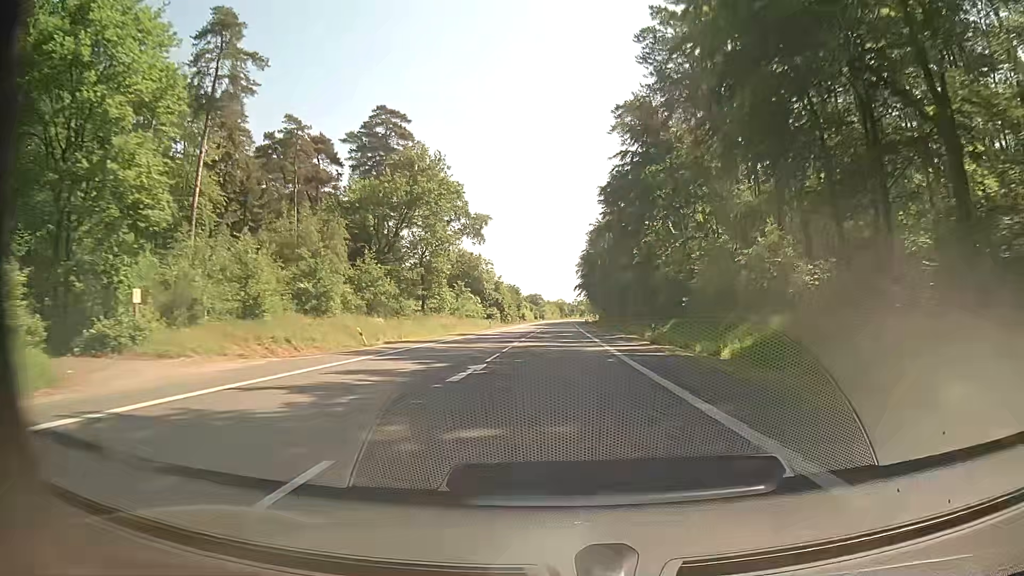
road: secondary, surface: asphalt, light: Day
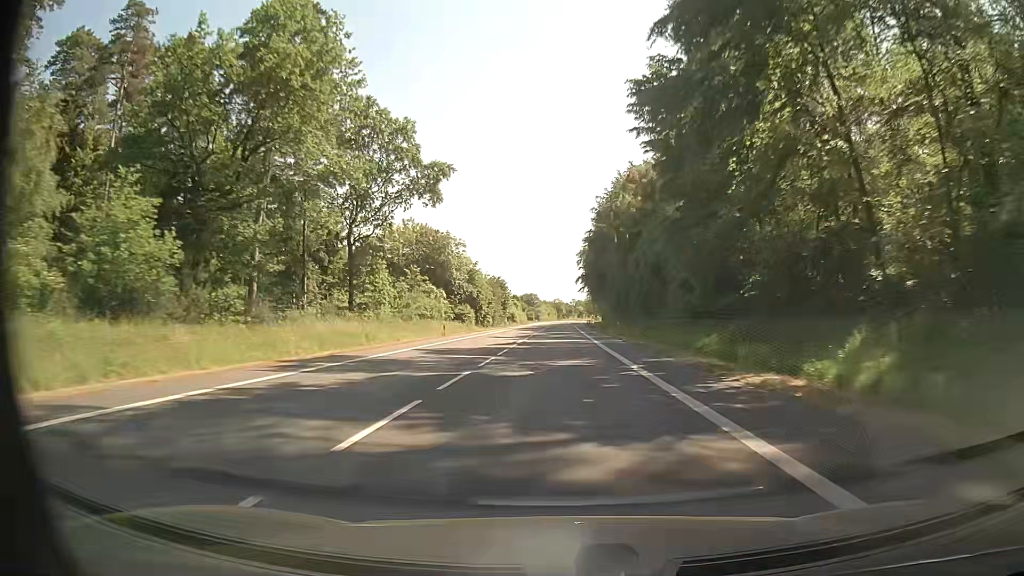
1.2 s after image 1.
(+0.2, +31.7) m; +1°
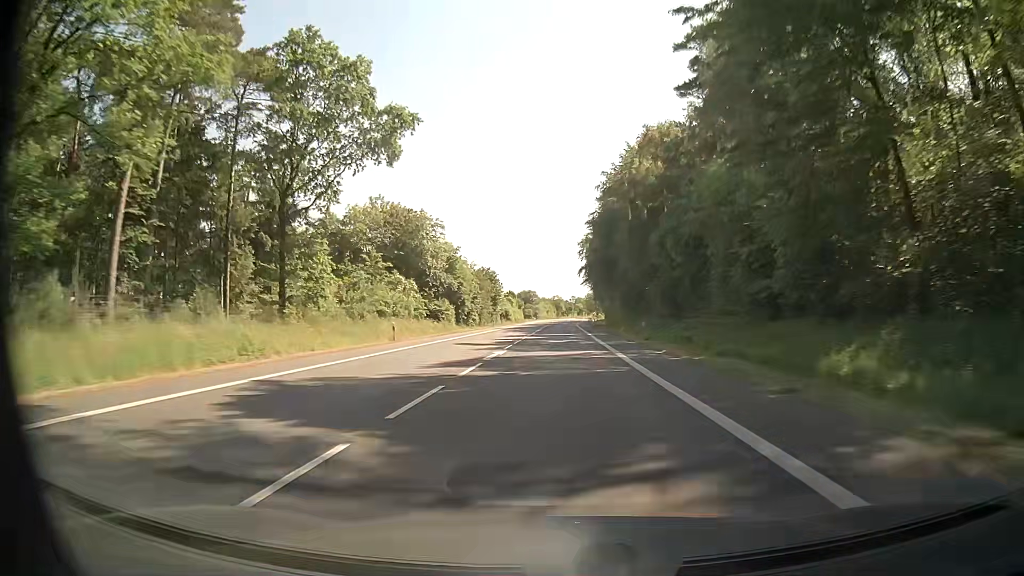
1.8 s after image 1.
(0.0, +15.8) m; 0°
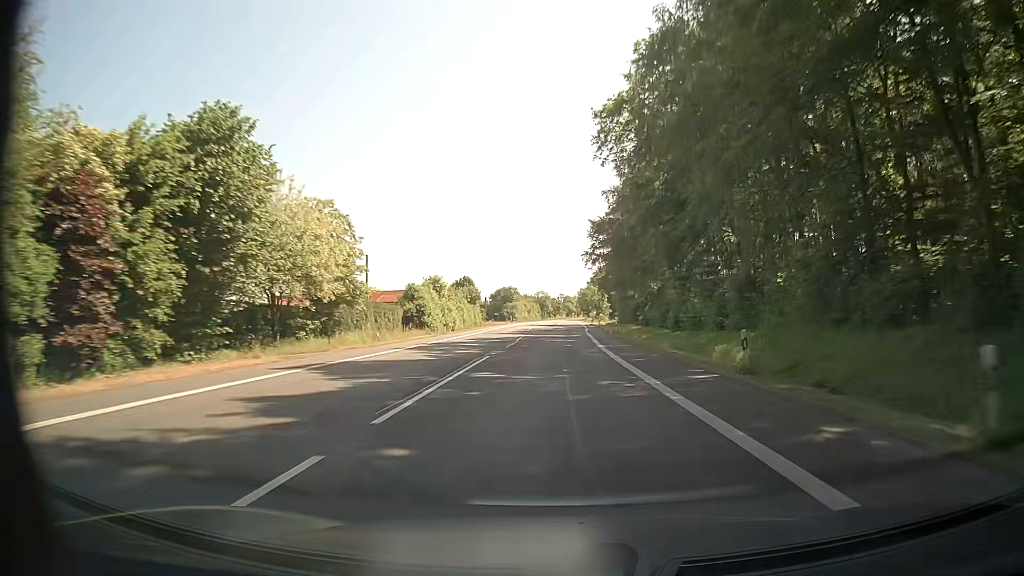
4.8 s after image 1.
(+0.9, +79.1) m; +1°
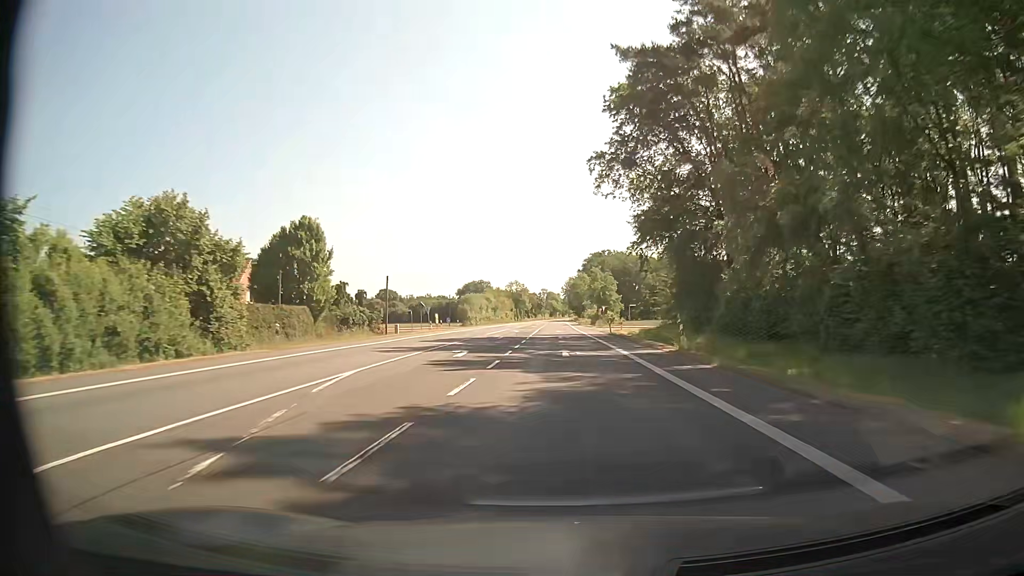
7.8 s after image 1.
(+0.9, +79.1) m; +1°
(0, +10) (0, +20) (0, +30) (+1, +40) (+1, +50) (+1, +60) (+1, +70) (+1, +80) (+1, +90) (+1, +100) m
